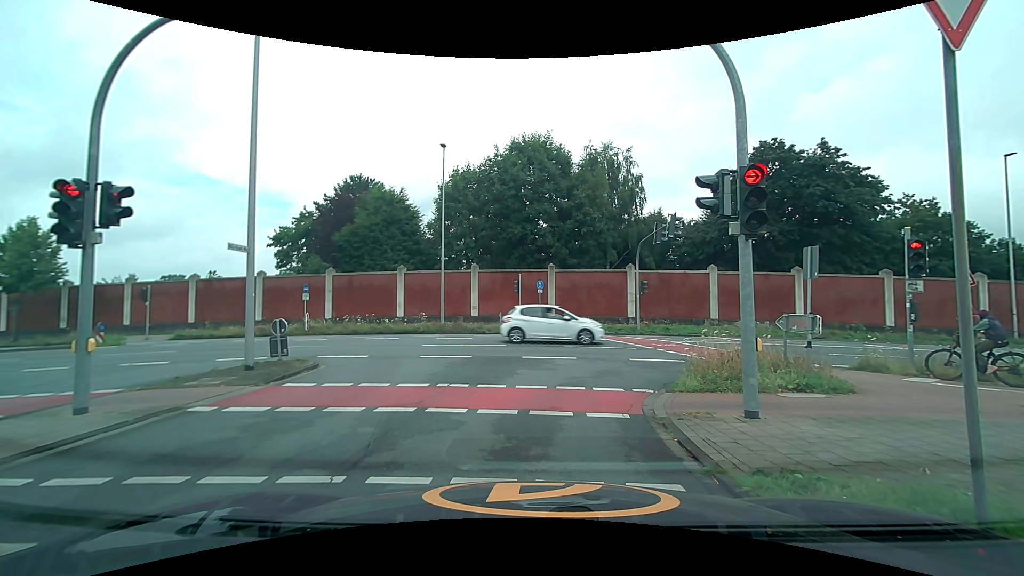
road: unclassified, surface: asphalt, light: Day
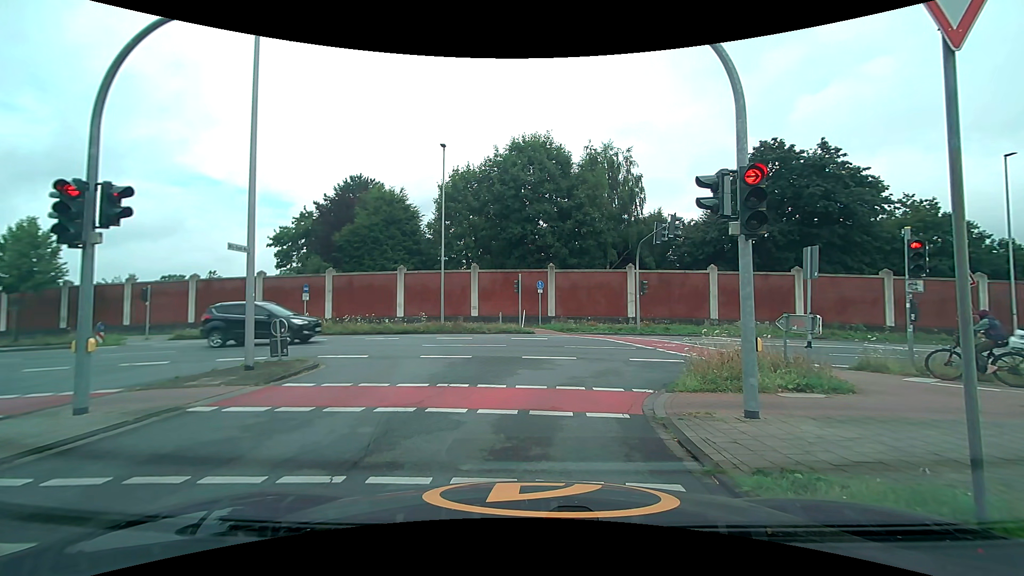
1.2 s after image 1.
(0.0, 0.0) m; 0°
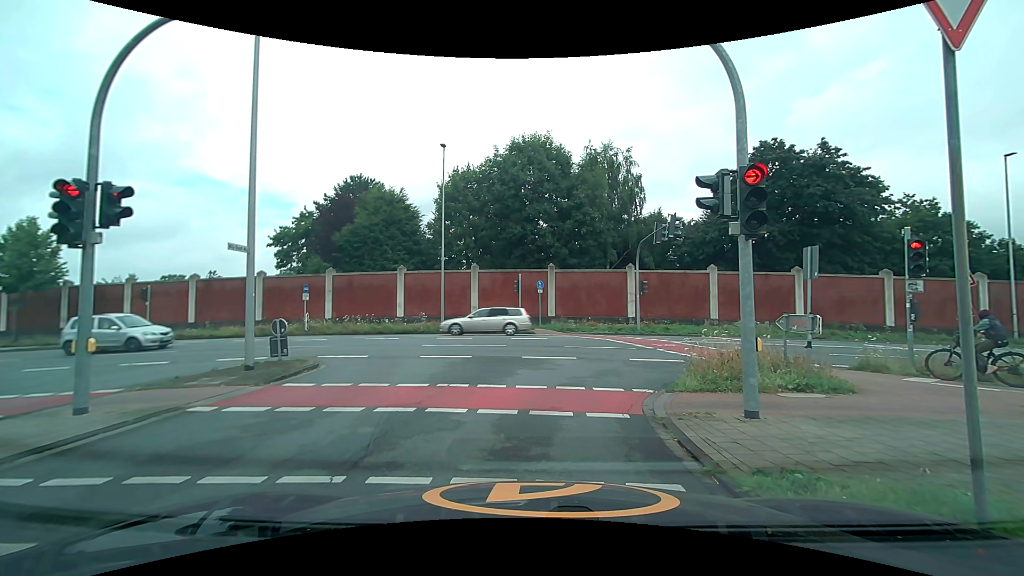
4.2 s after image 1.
(0.0, 0.0) m; 0°
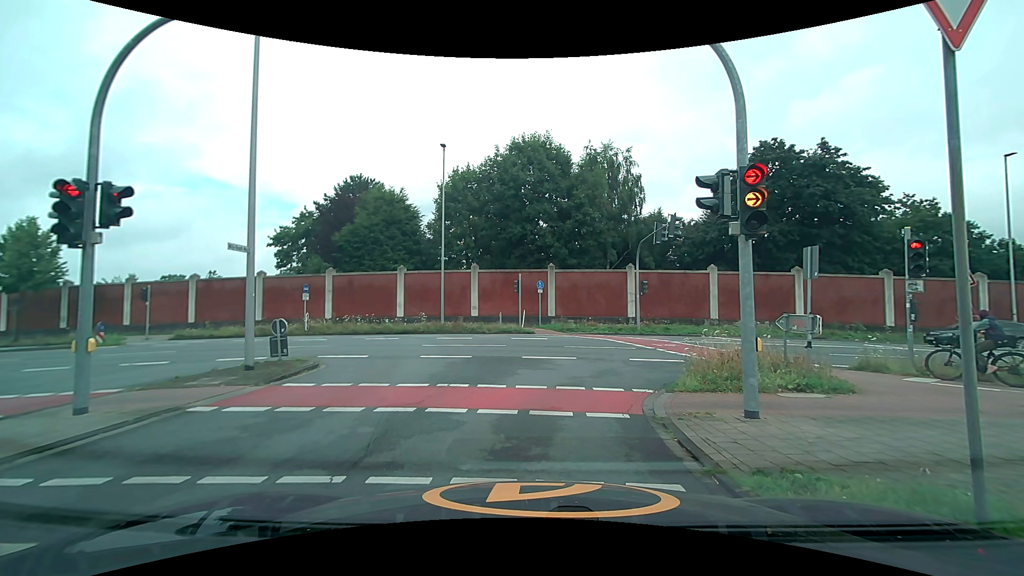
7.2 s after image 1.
(0.0, 0.0) m; 0°
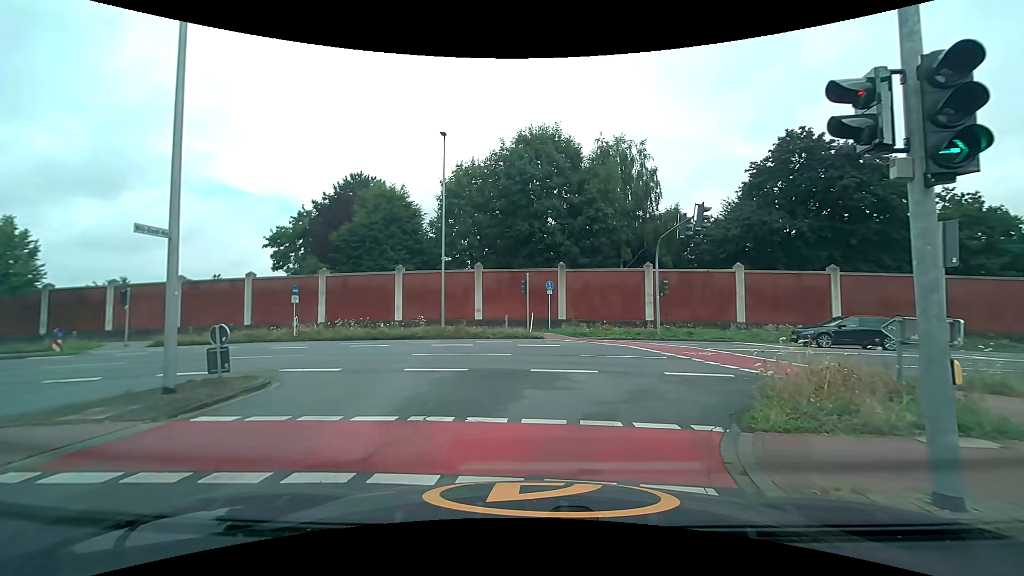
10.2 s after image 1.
(0.0, +3.0) m; 0°
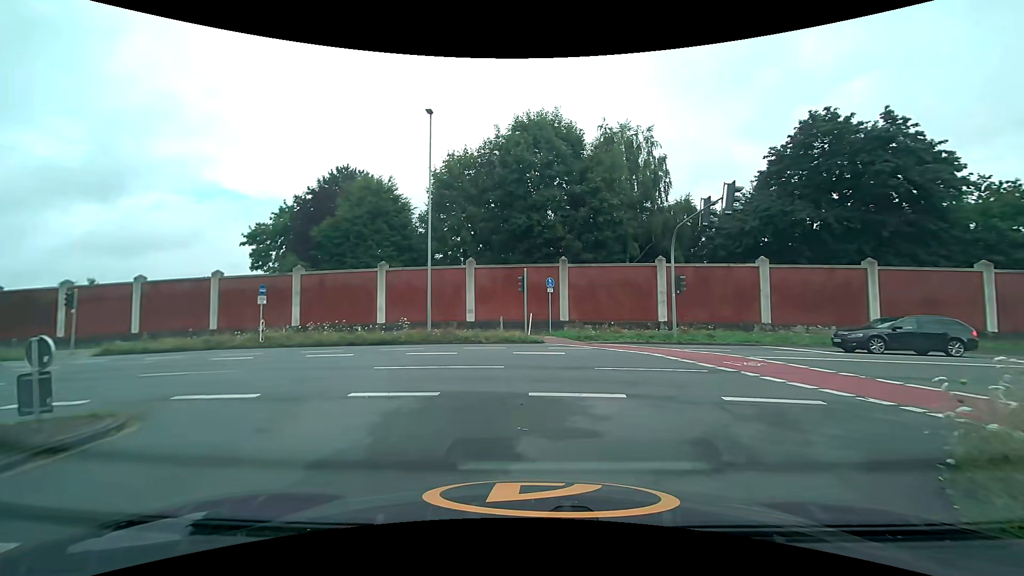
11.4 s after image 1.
(0.0, +3.7) m; 0°
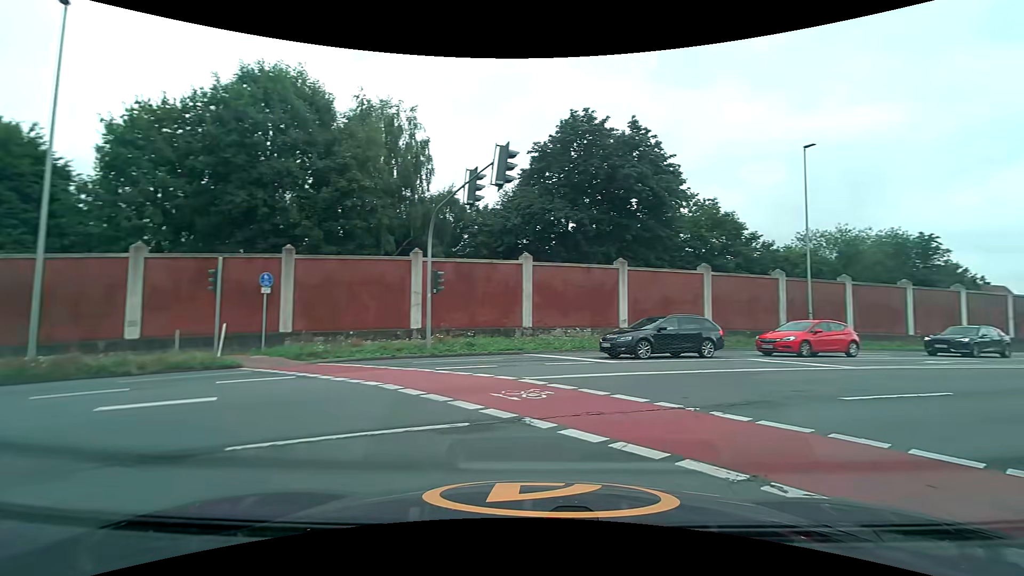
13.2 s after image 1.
(+1.0, +6.1) m; +24°
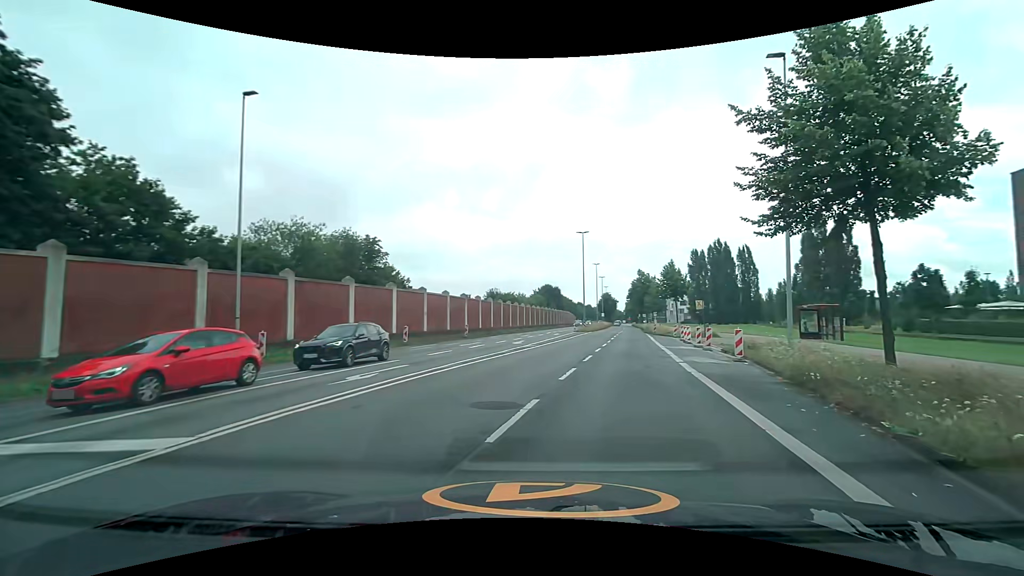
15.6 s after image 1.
(+5.2, +8.7) m; +56°
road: secondary
(+1, +10) (+3, +20) (+6, +29) (+8, +39) (+10, +49) (+12, +59) (+14, +69) (+16, +78) (+18, +88) (+20, +98) m
